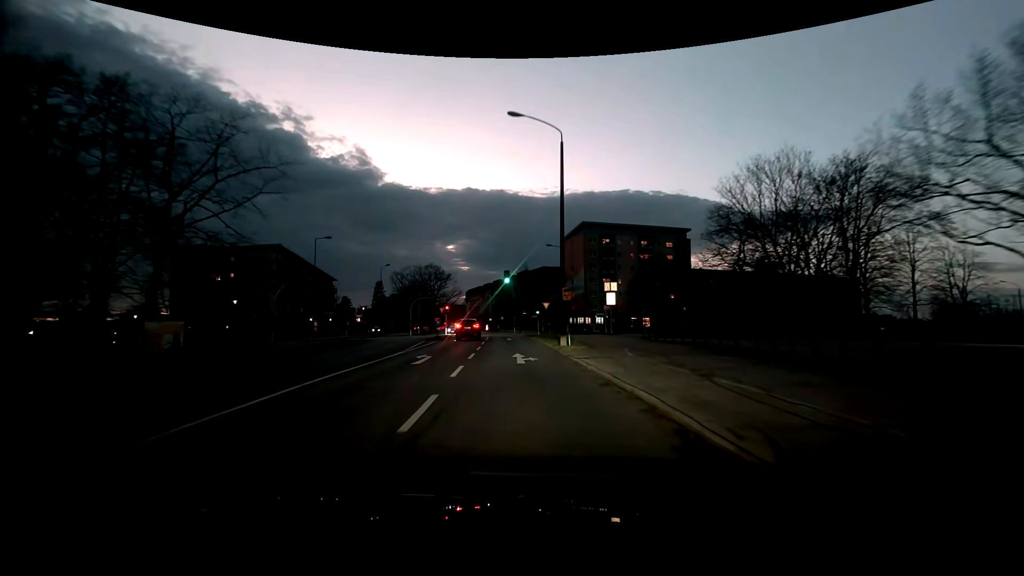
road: tertiary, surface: asphalt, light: Dusk
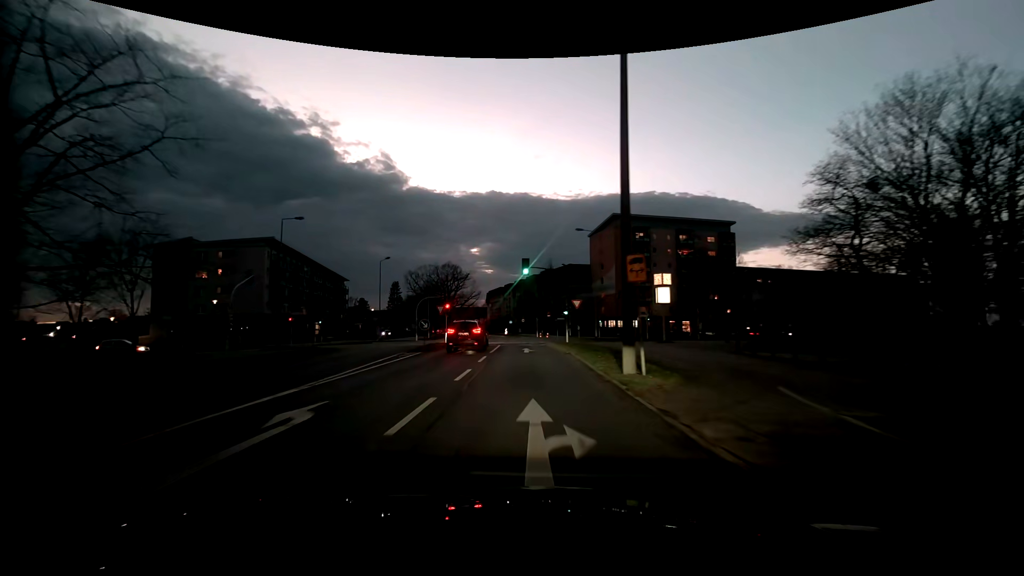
(-0.3, +12.0) m; -3°
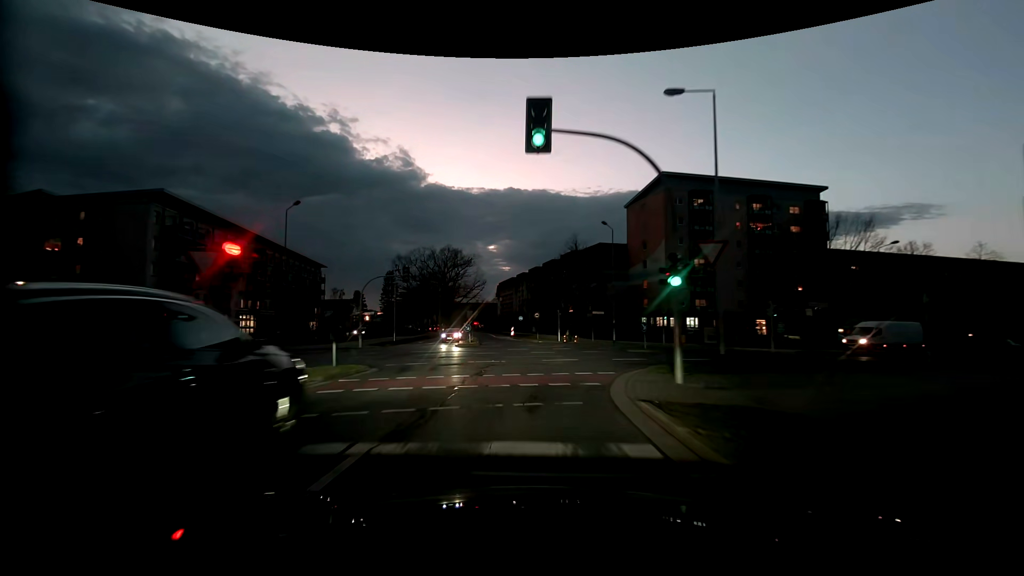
(-0.4, +29.0) m; -1°
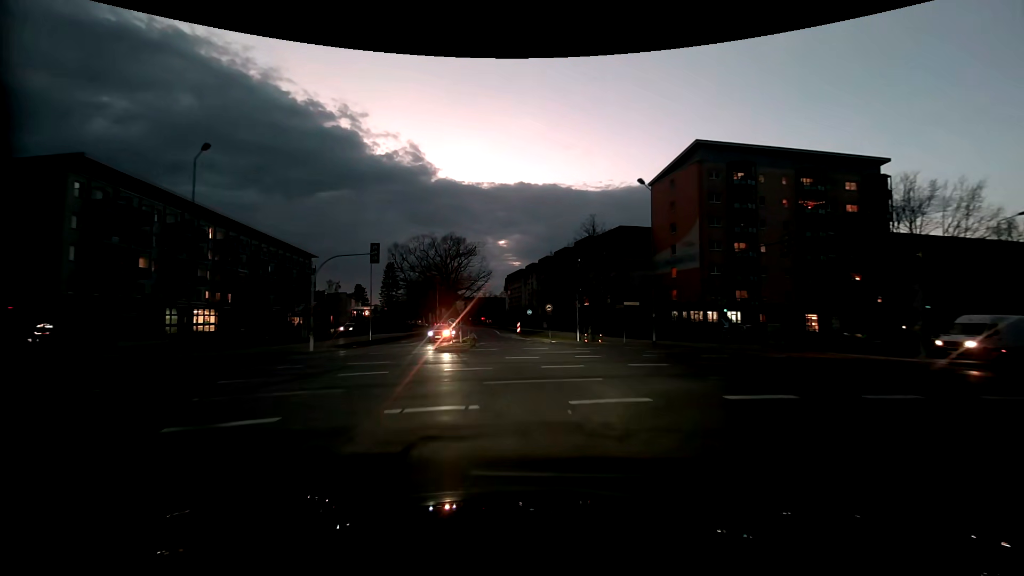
(-0.2, +11.5) m; -1°
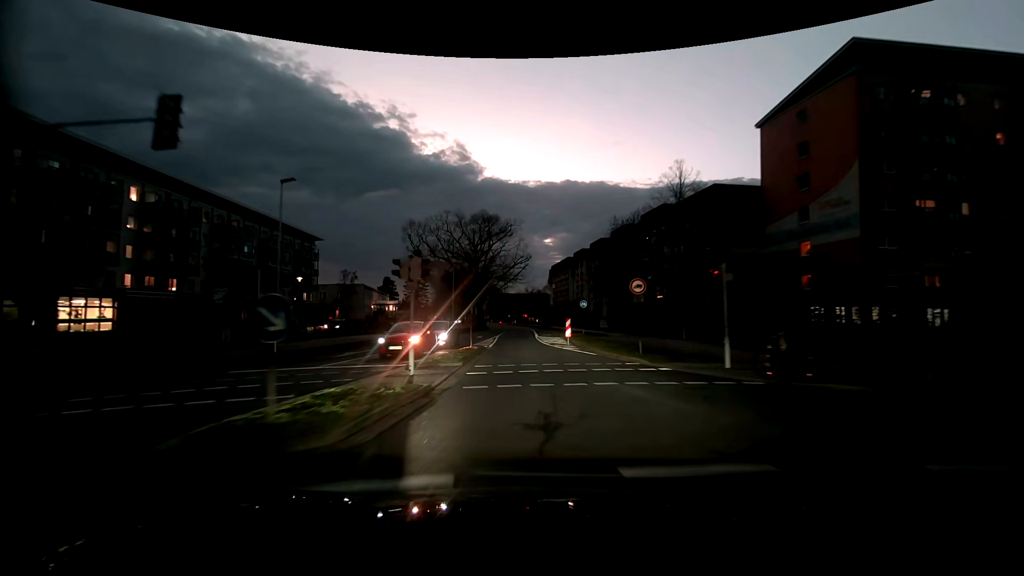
(-1.2, +23.1) m; -6°
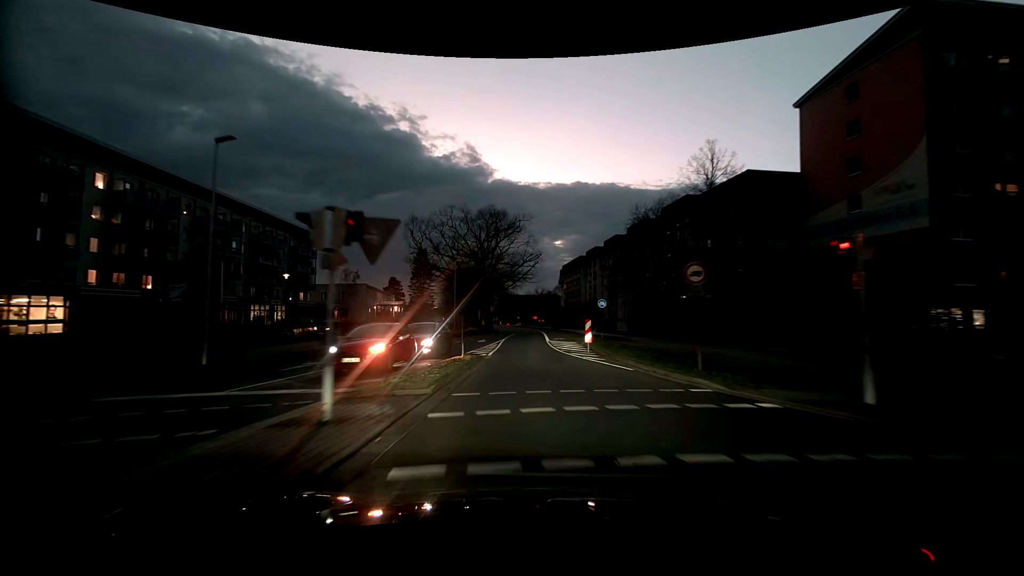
(-0.1, +5.7) m; -1°
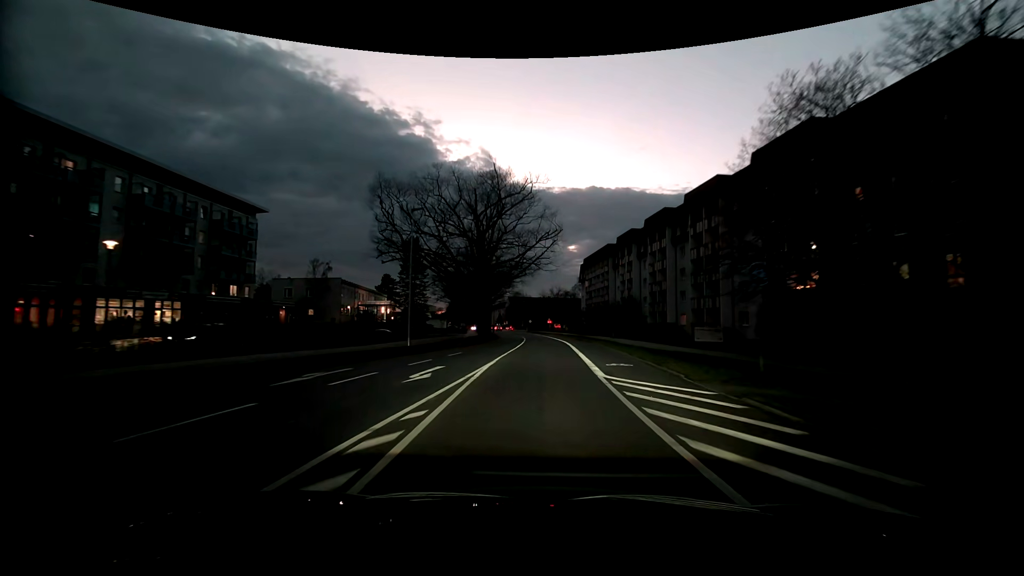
(-0.5, +24.4) m; -1°
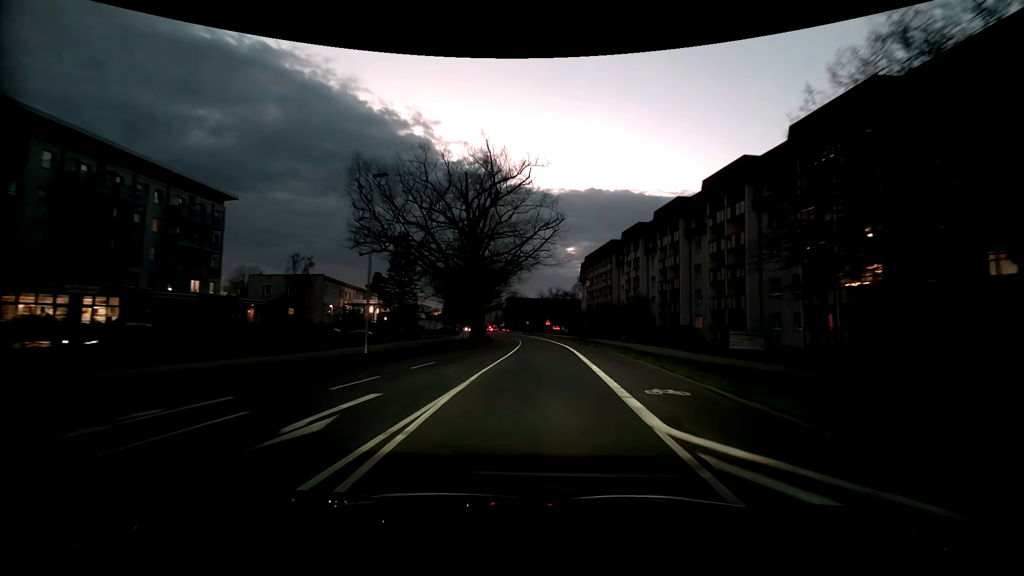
(0.0, +6.9) m; 0°
(0, +10) (0, +20) (0, +30) (0, +40) (0, +50) (-1, +60) (-1, +70) (-2, +80) (-3, +90) (-5, +100) m
